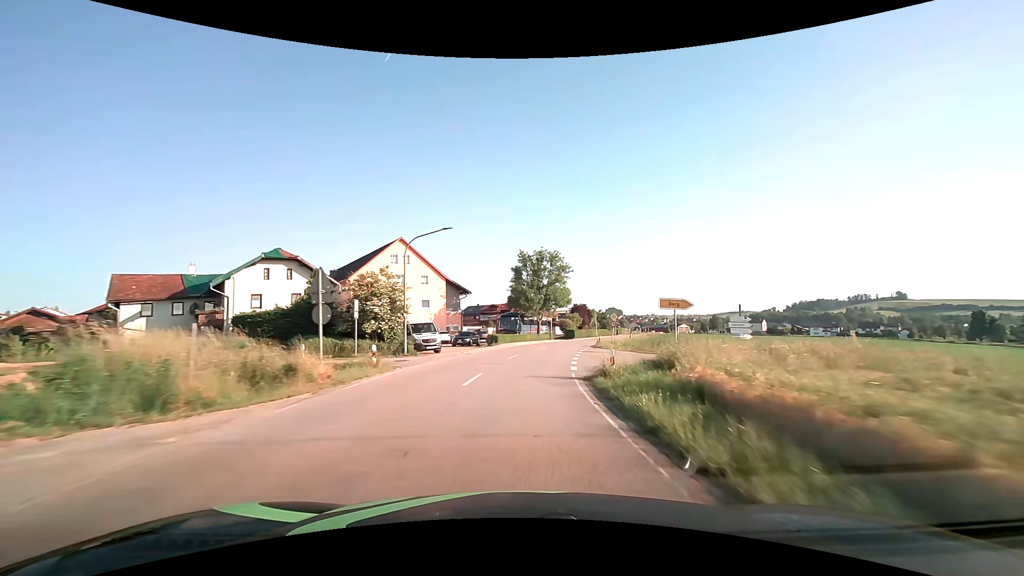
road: secondary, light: Day
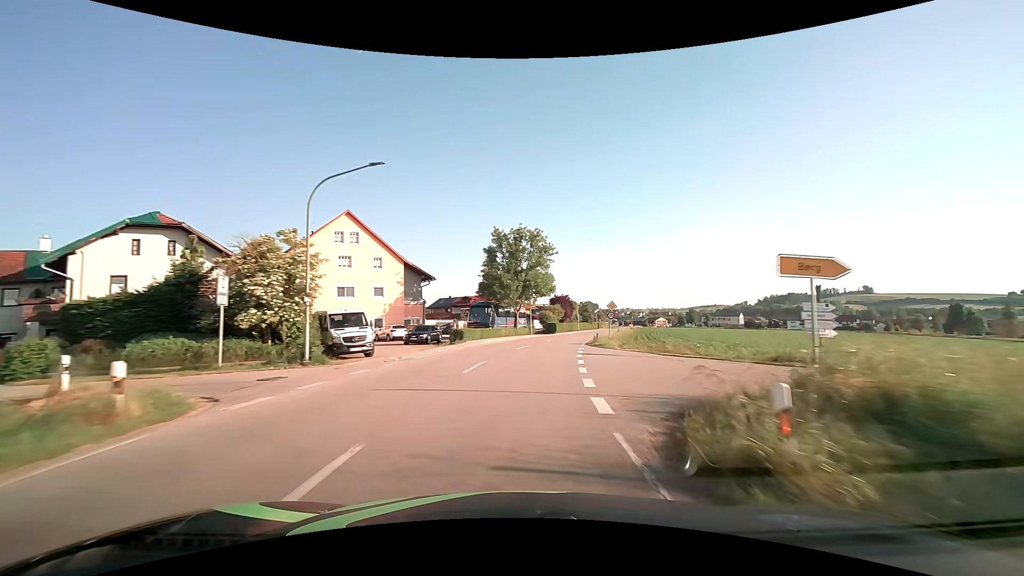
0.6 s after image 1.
(+0.3, +10.8) m; +3°
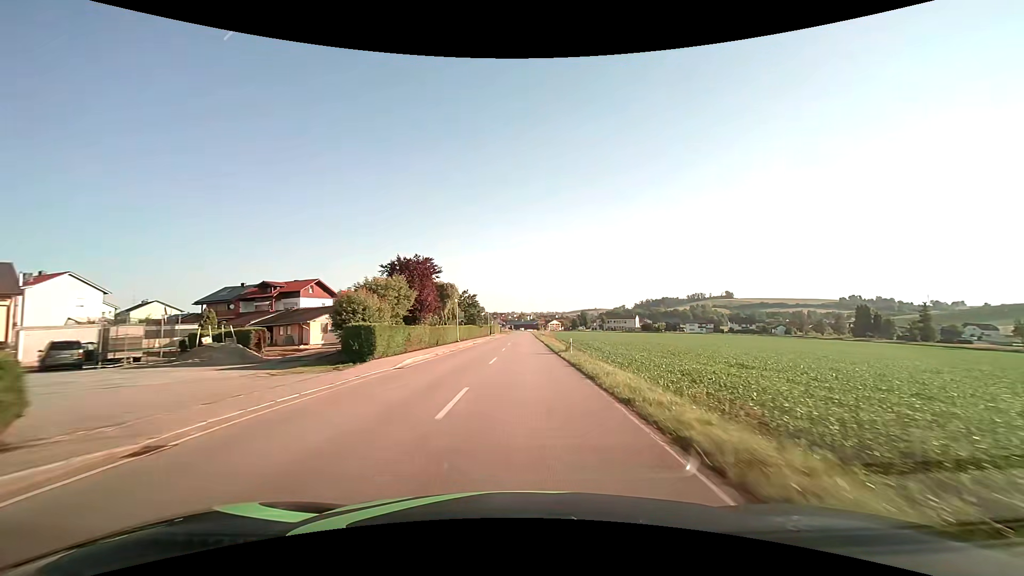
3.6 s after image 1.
(+6.7, +53.3) m; +13°
(0, +10) (0, +20) (0, +30) (0, +40) (+1, +50) (+1, +60) (+1, +70) (+1, +80) (+2, +90) (+2, +100) m
